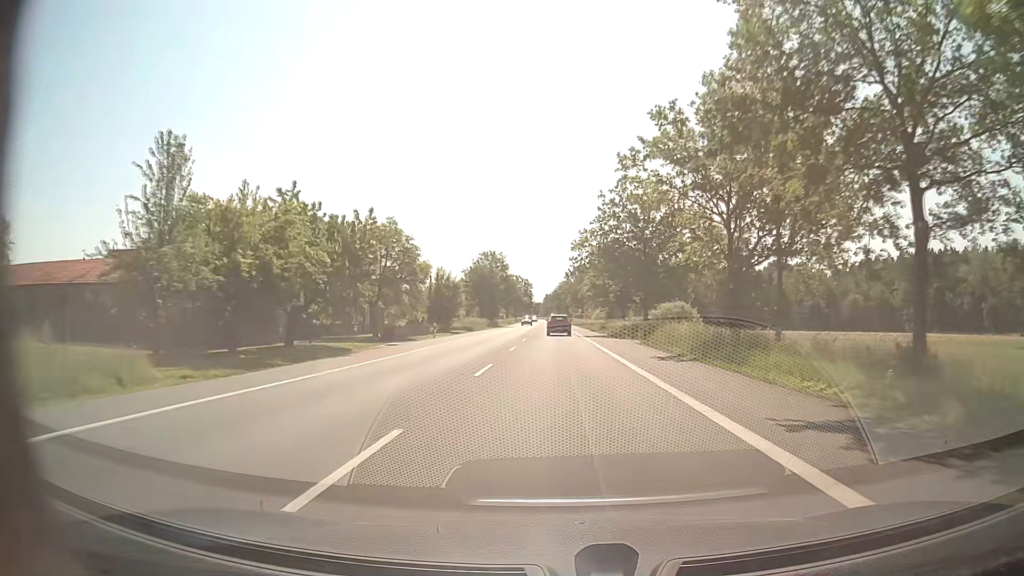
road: secondary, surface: asphalt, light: Day
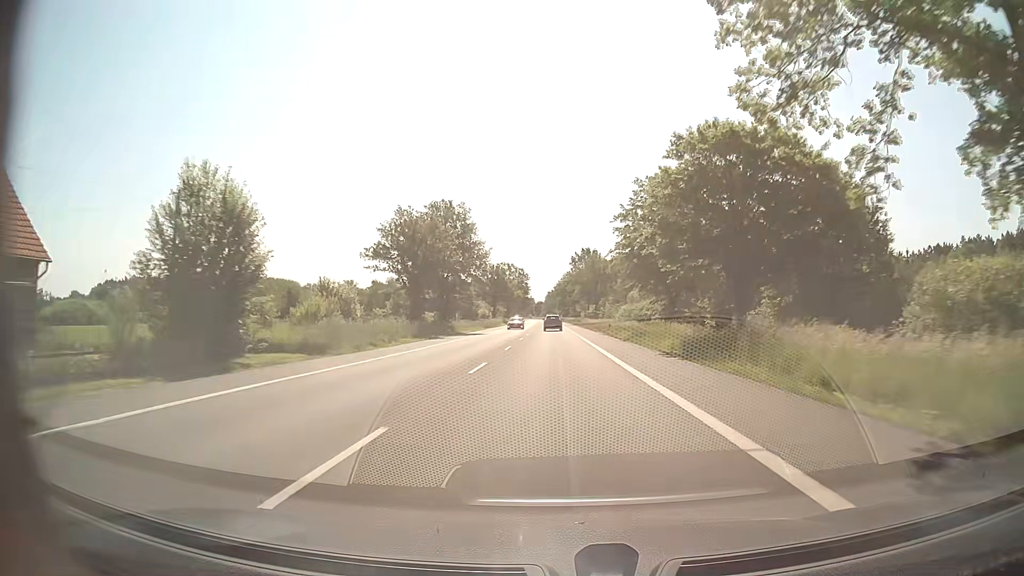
(0.0, +48.7) m; 0°
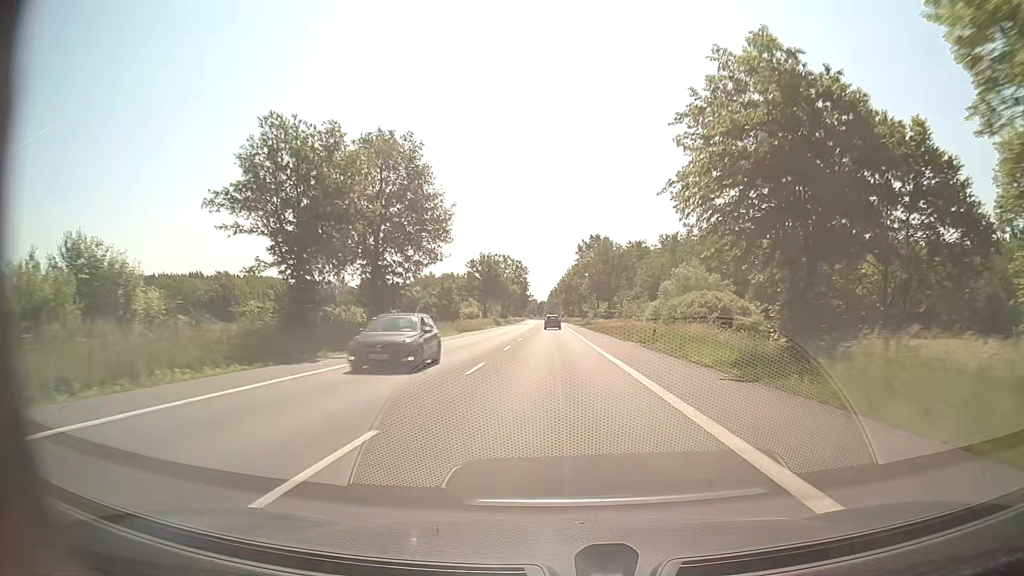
(-0.1, +24.7) m; 0°
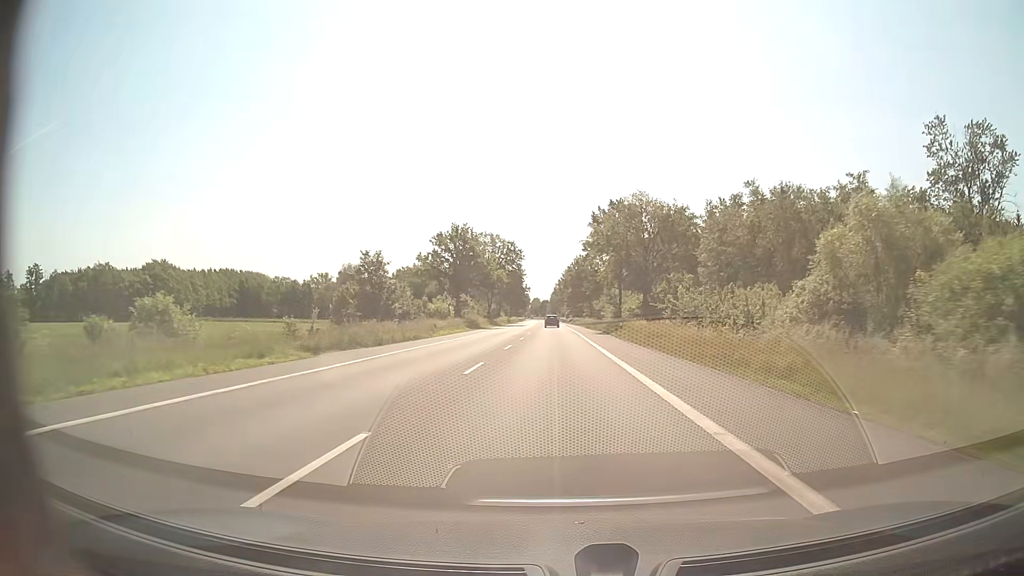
(-0.1, +37.2) m; -1°
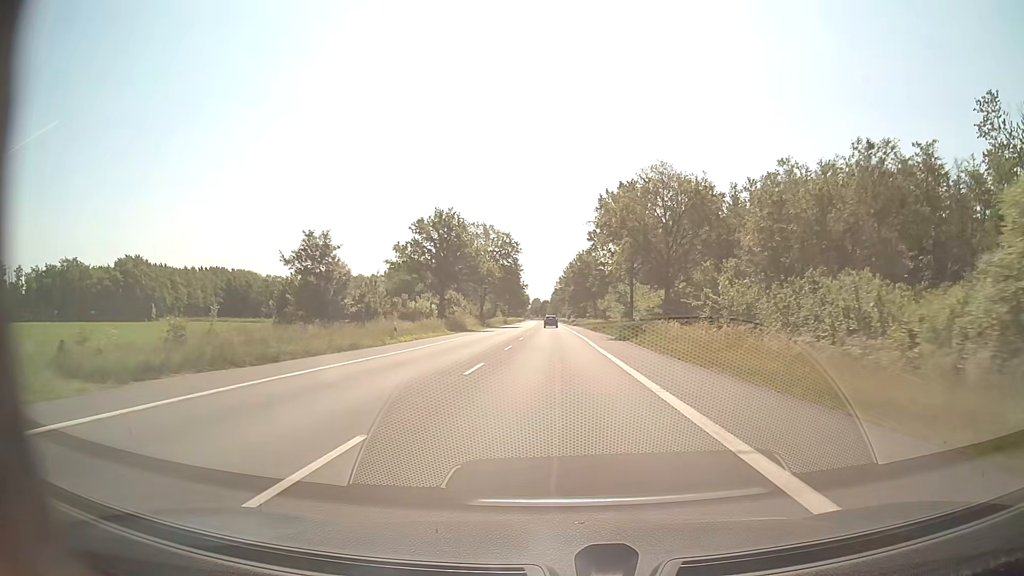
(+0.1, +12.4) m; 0°
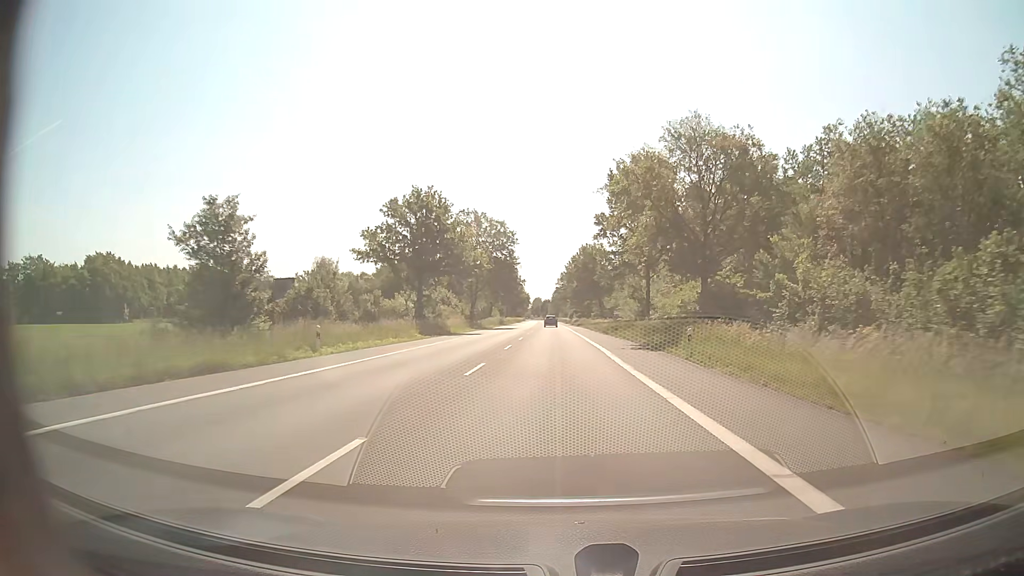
(0.0, +12.4) m; 0°
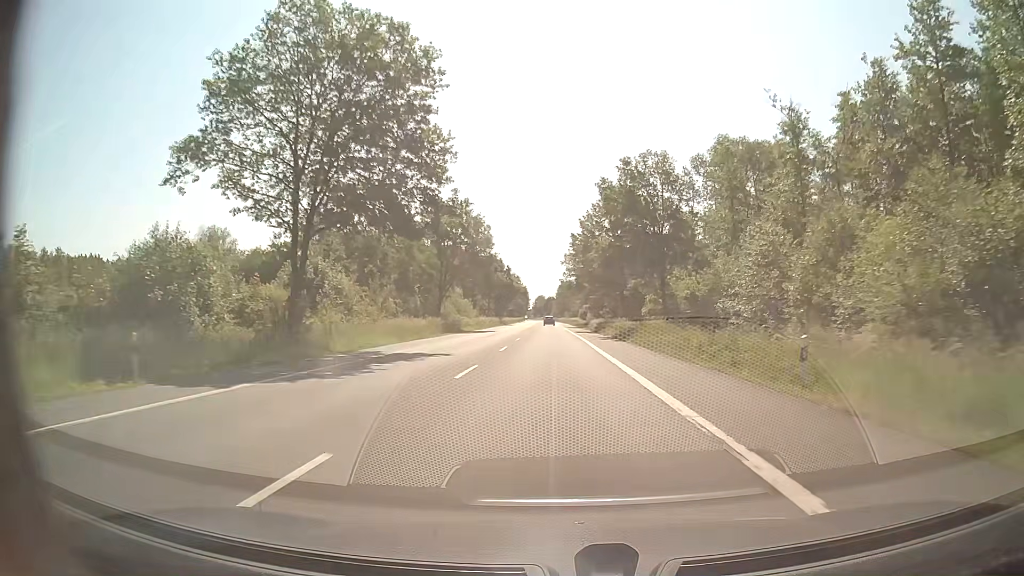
(-0.3, +62.4) m; -1°
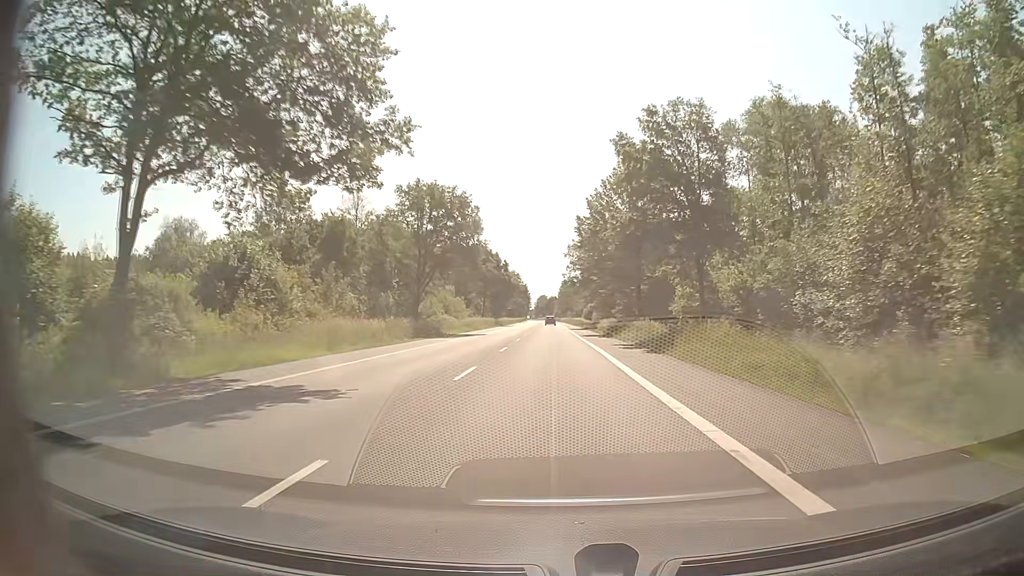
(0.0, +12.5) m; 0°
(0, +10) (0, +20) (0, +30) (0, +40) (0, +50) (0, +60) (-1, +70) (-1, +80) (-1, +90) (-1, +100) m
